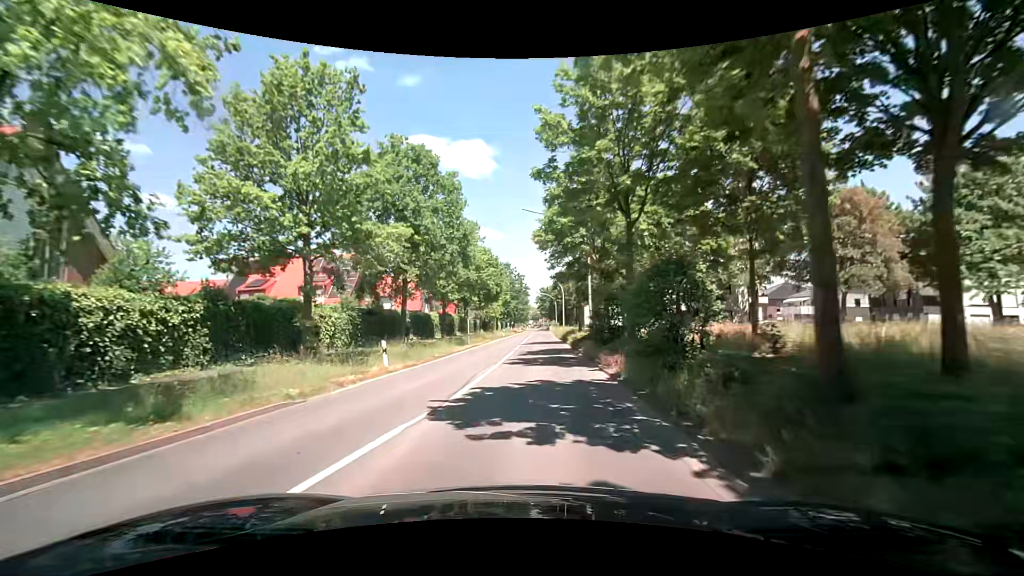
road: secondary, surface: asphalt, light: Day
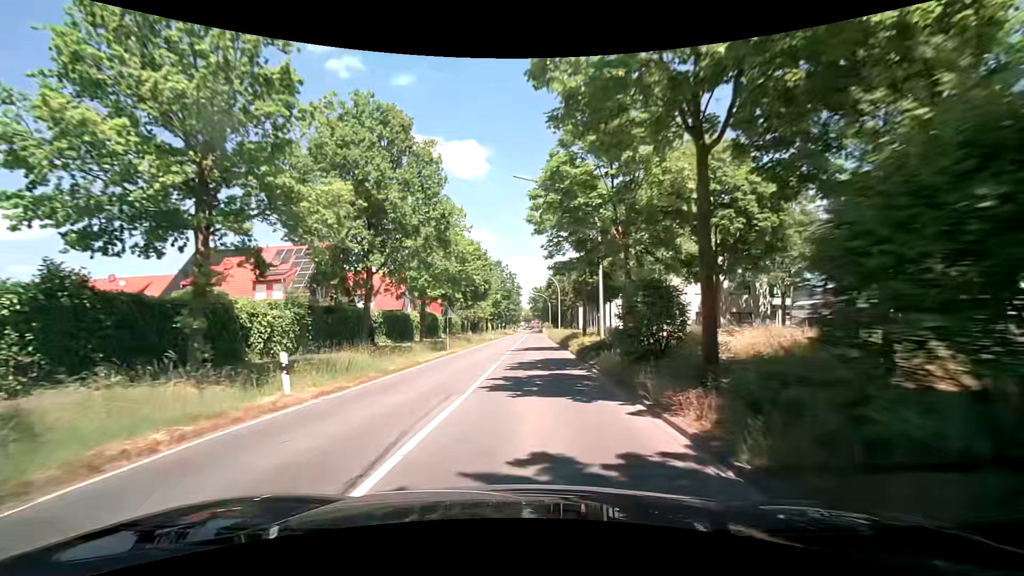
(+0.1, +6.8) m; +1°
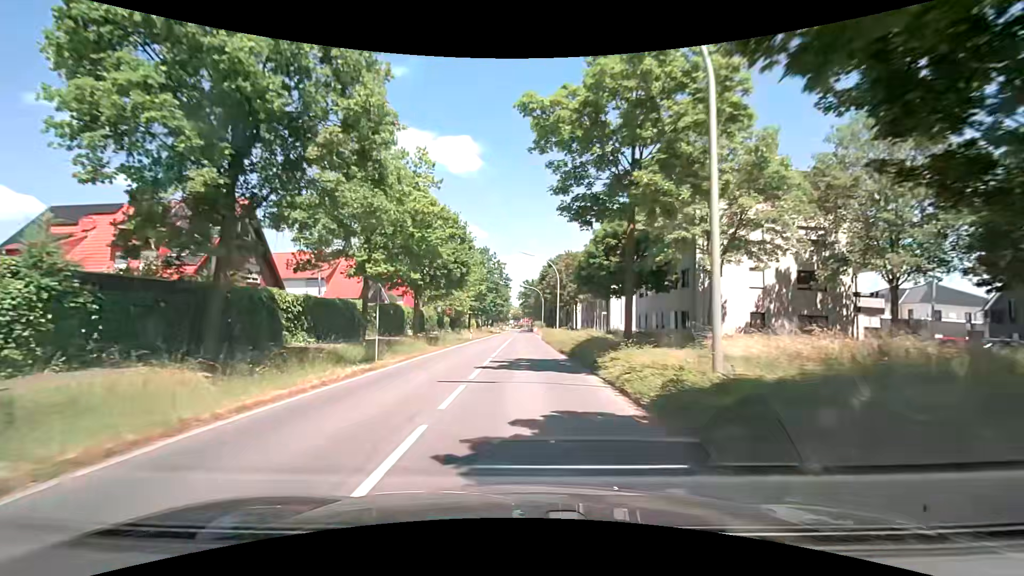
(+0.1, +13.7) m; +1°
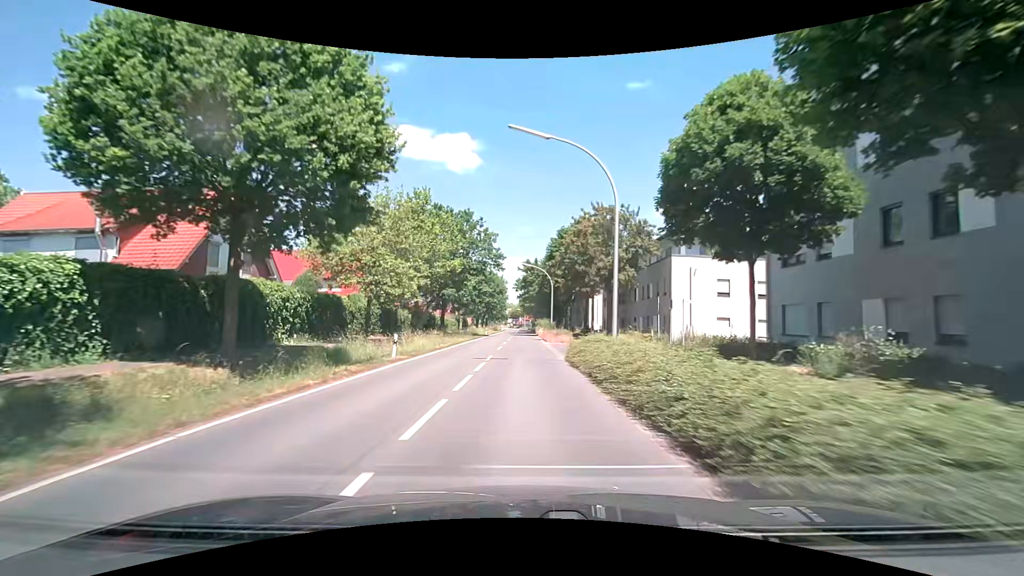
(+0.2, +28.9) m; 0°
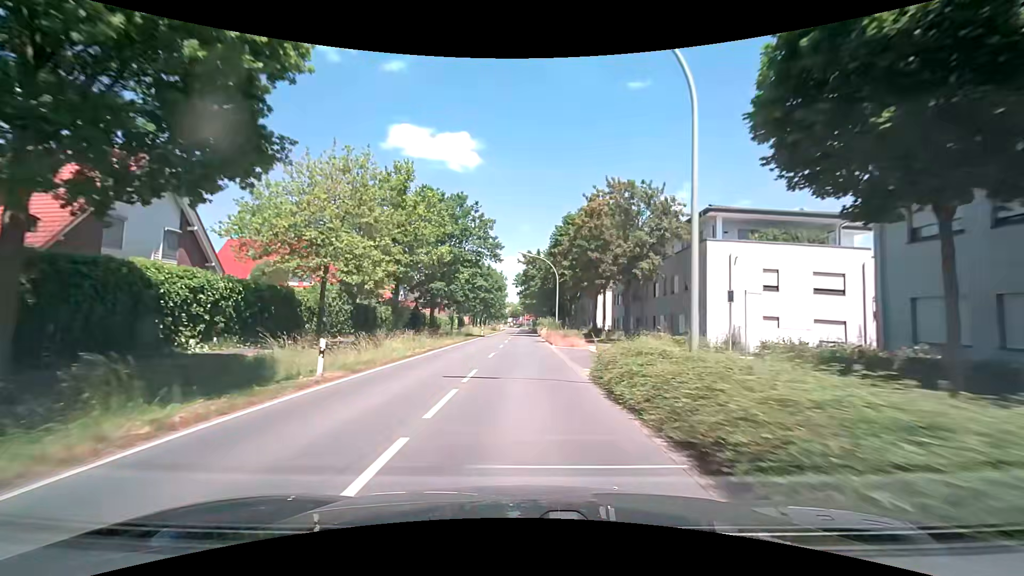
(+0.1, +7.5) m; 0°
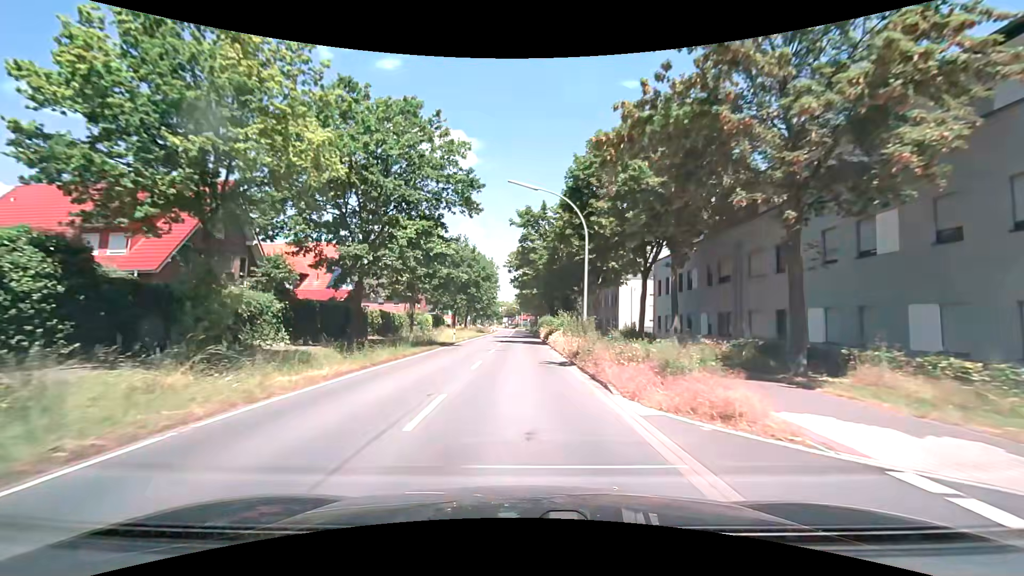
(+0.2, +22.9) m; +1°
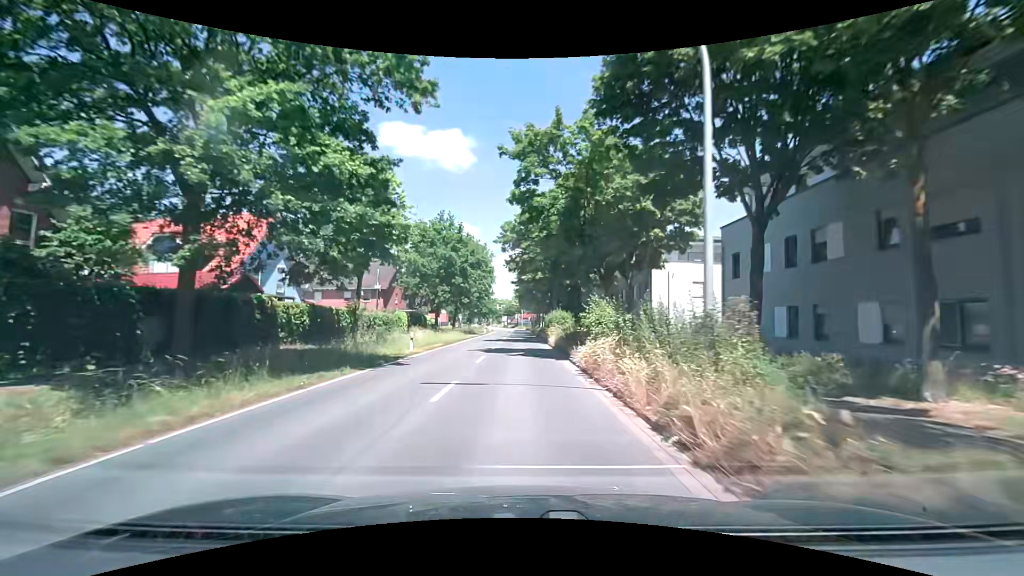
(0.0, +15.3) m; 0°
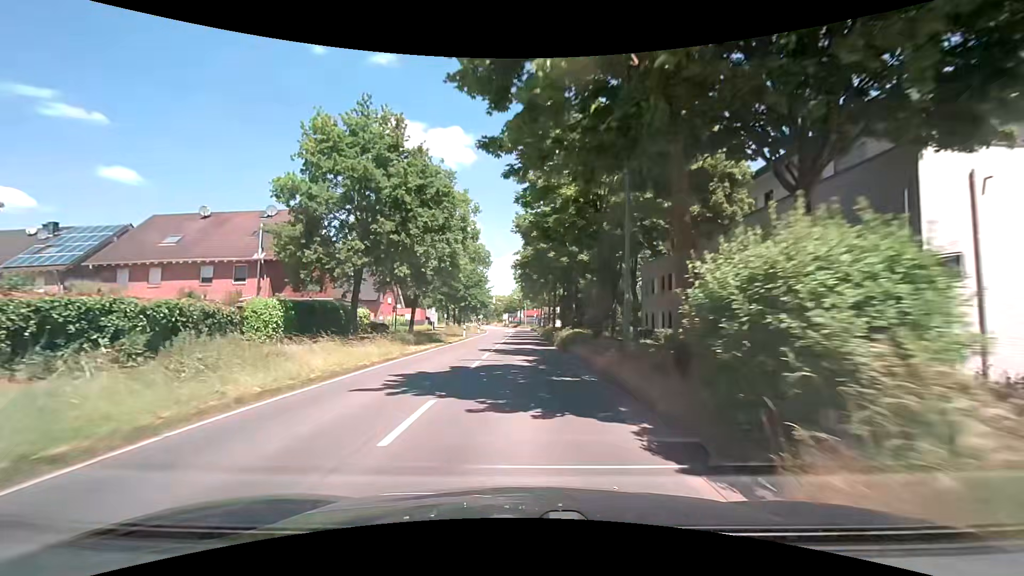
(-0.4, +29.7) m; -1°
